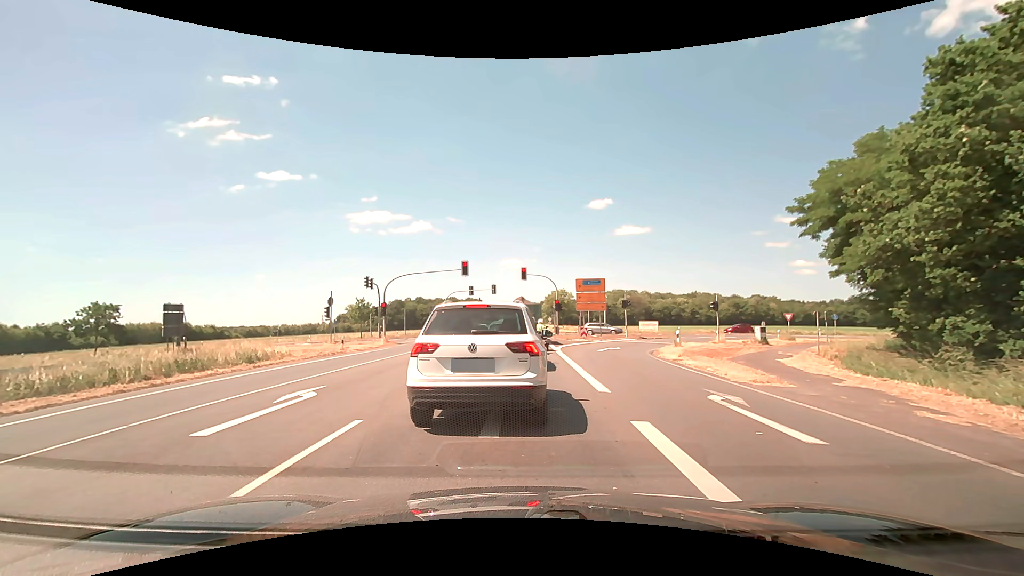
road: primary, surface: asphalt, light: Day
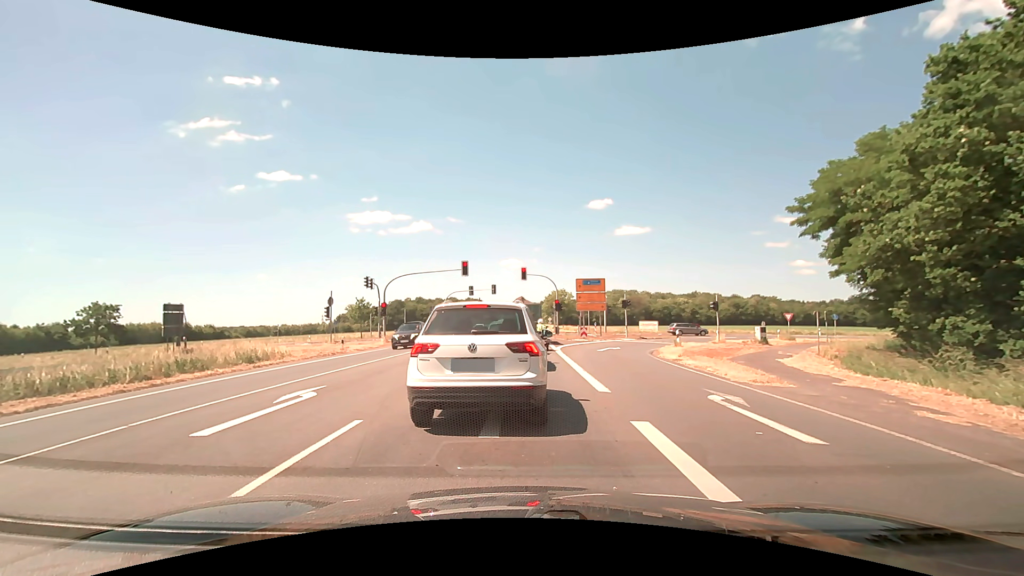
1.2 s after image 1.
(0.0, 0.0) m; 0°
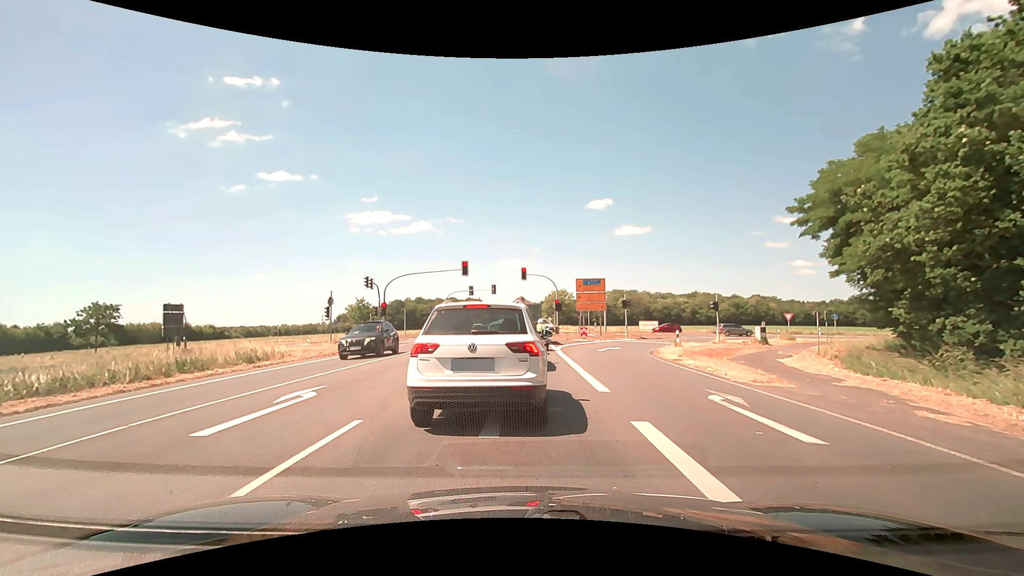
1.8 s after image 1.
(0.0, 0.0) m; 0°
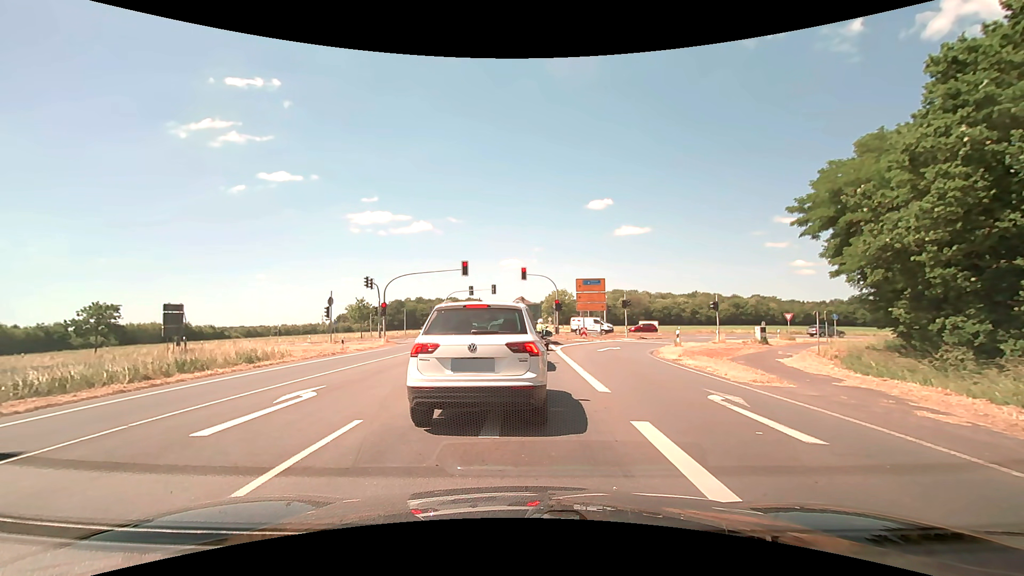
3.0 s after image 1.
(0.0, 0.0) m; 0°
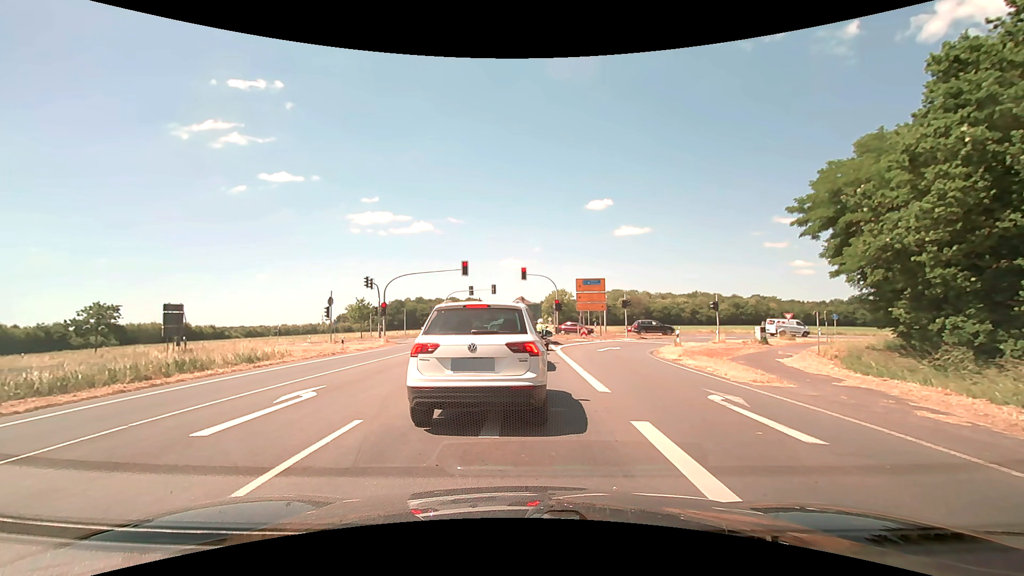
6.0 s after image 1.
(0.0, 0.0) m; 0°
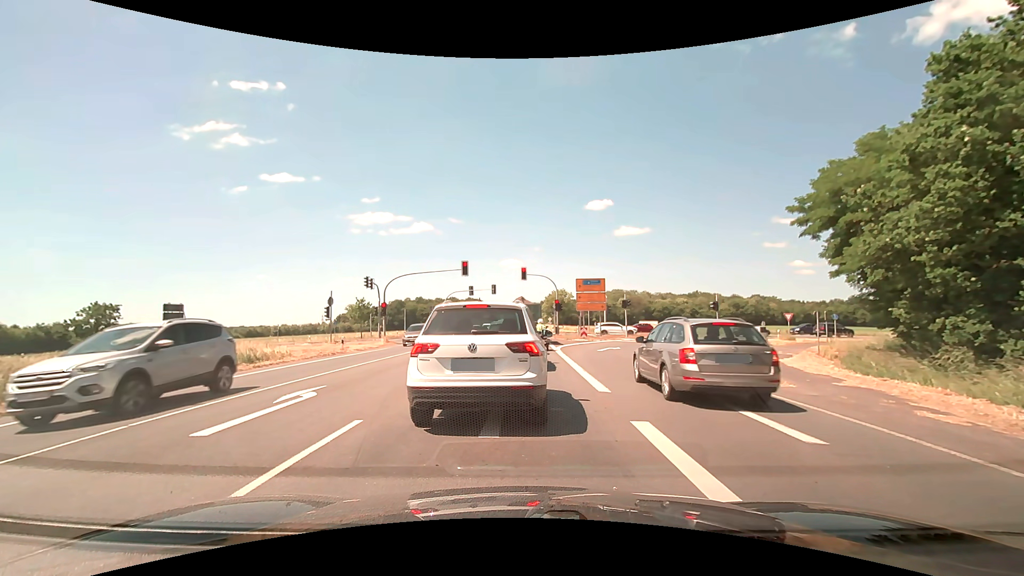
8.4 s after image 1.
(0.0, 0.0) m; 0°
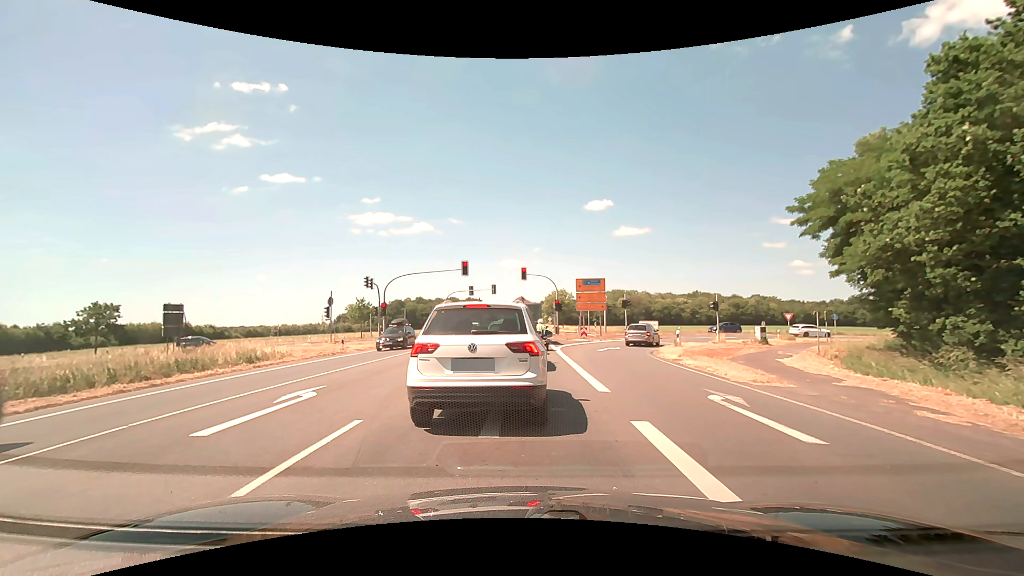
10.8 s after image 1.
(0.0, 0.0) m; 0°
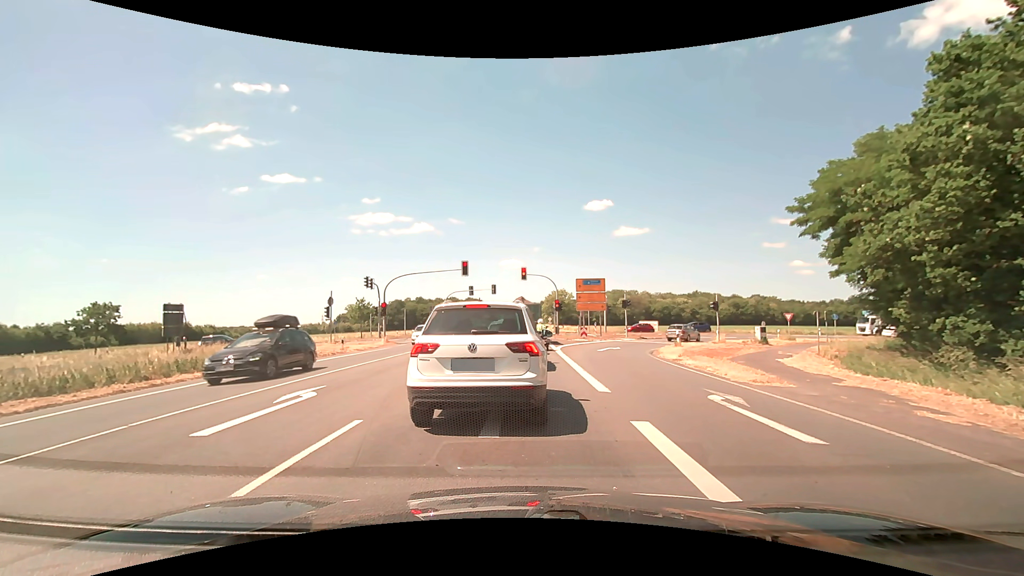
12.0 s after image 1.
(0.0, 0.0) m; 0°
(0, +10) (-1, +20) (-1, +30) (-1, +40) (-1, +50) (-2, +60) (-2, +70) (-2, +80) (-2, +90) (-2, +100) m
